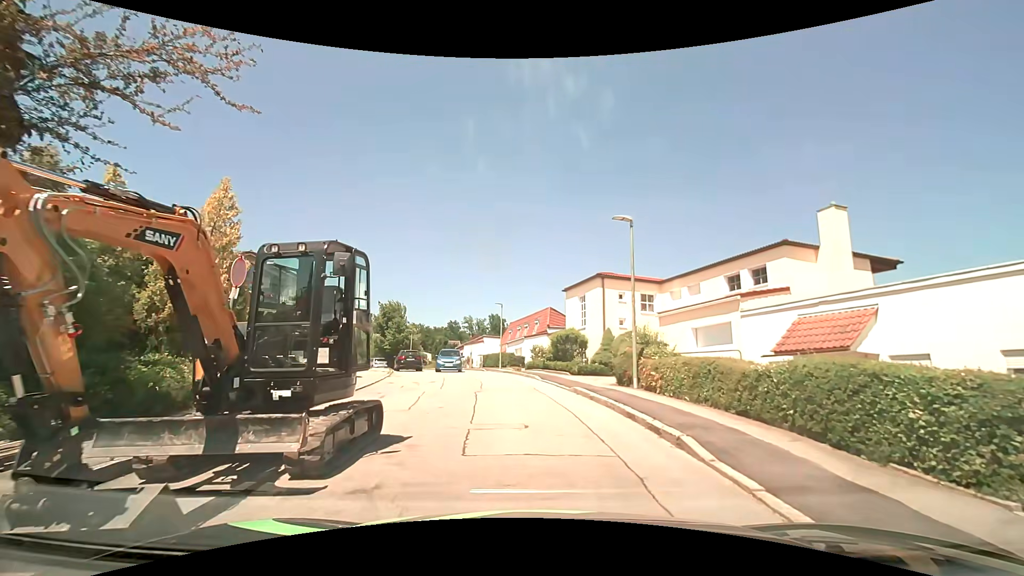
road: residential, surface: asphalt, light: Day
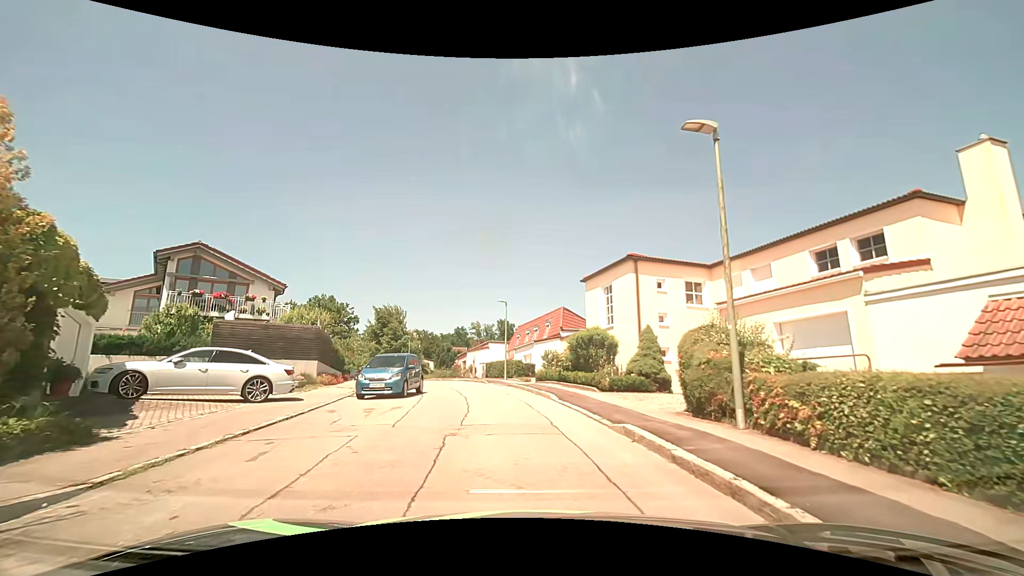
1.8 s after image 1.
(+0.1, +6.6) m; 0°
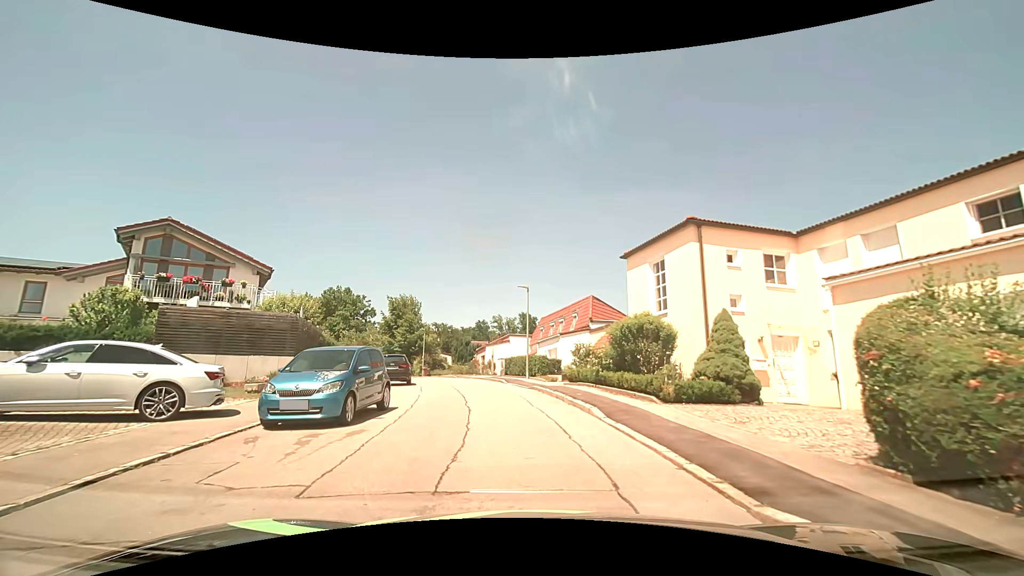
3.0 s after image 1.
(-0.1, +4.9) m; -3°
(0, +10) (-2, +20) (-4, +30) (-7, +39) (-12, +48) (-18, +56) (-23, +64) (-29, +73) (-35, +80) (-43, +87) m
